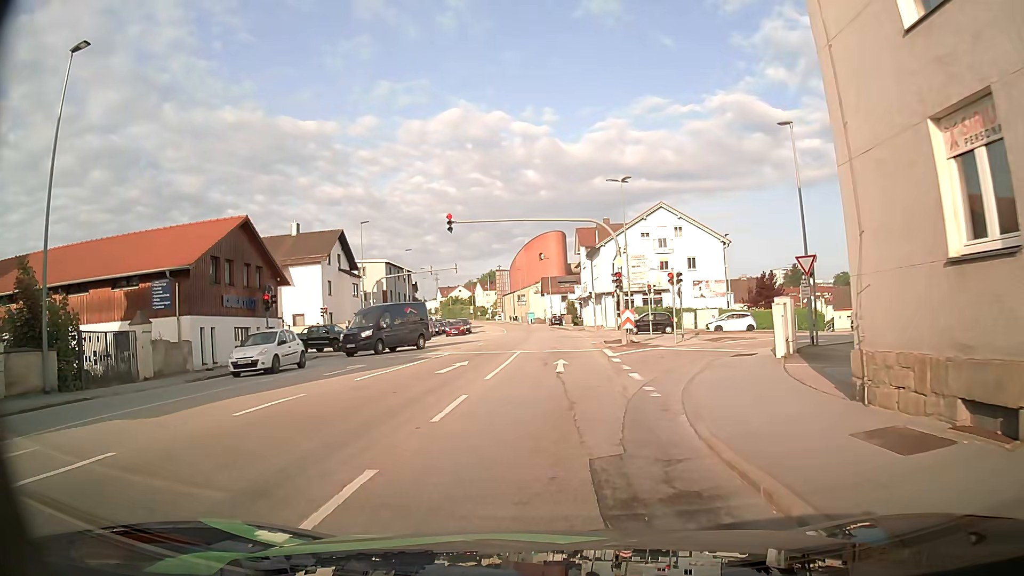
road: tertiary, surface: asphalt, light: Day
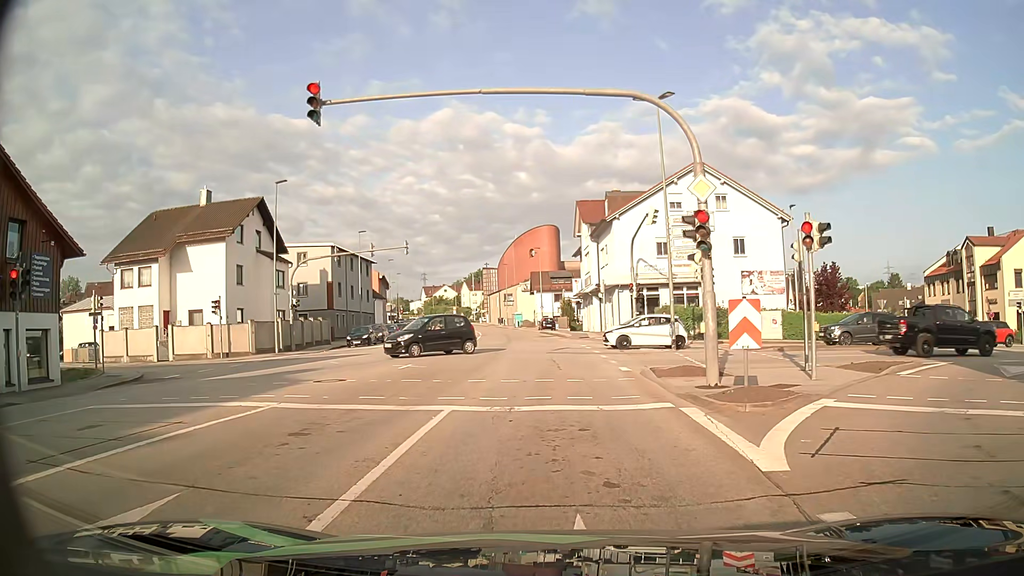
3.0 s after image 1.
(0.0, +17.4) m; +1°
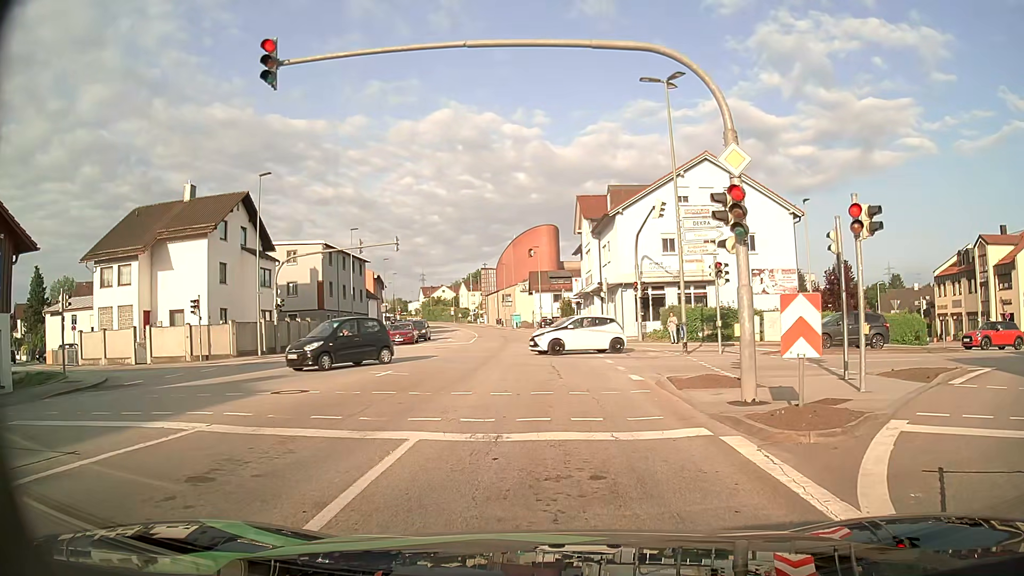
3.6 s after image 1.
(0.0, +2.4) m; 0°
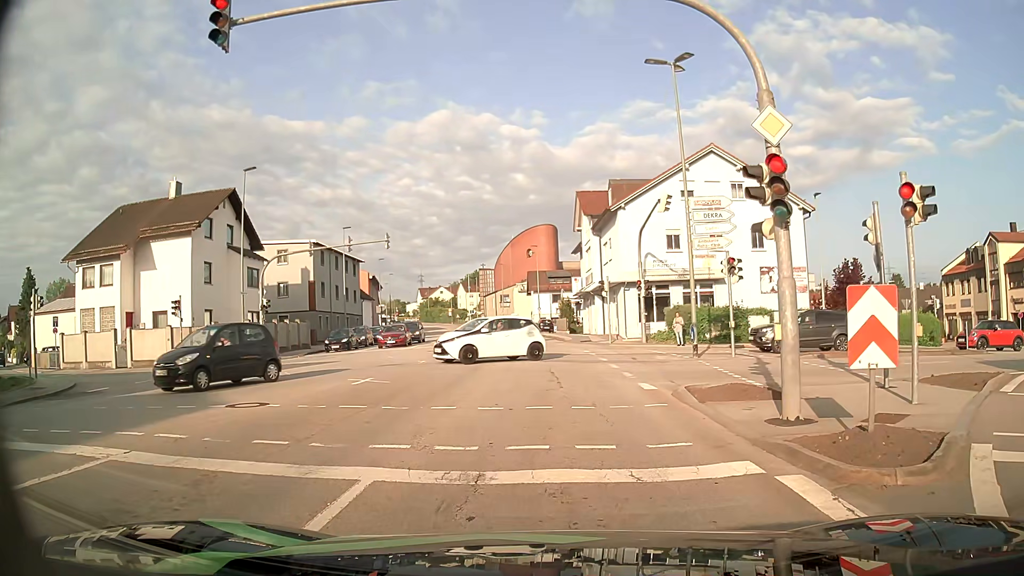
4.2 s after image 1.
(0.0, +1.9) m; 0°
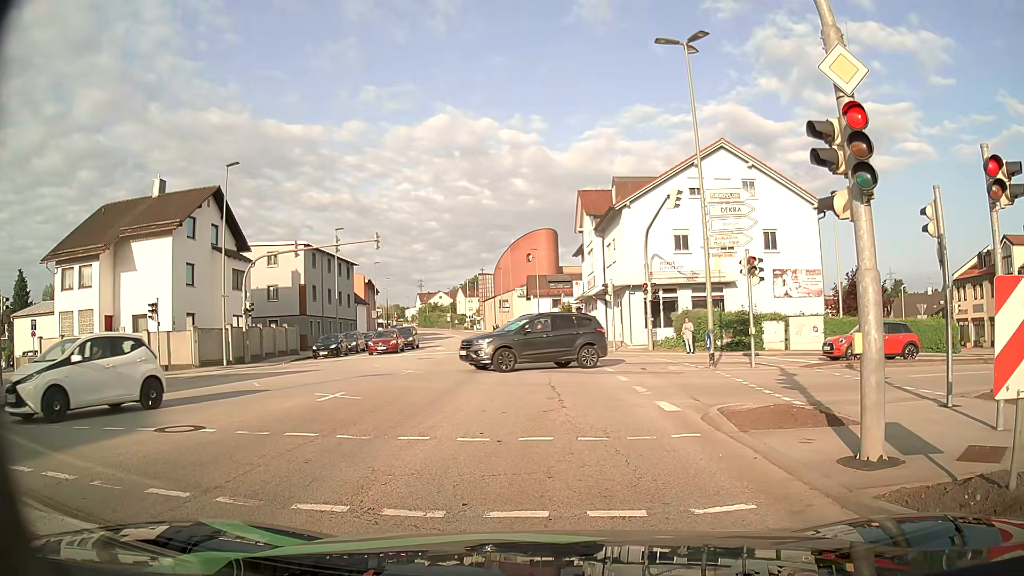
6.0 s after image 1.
(0.0, +2.1) m; -1°
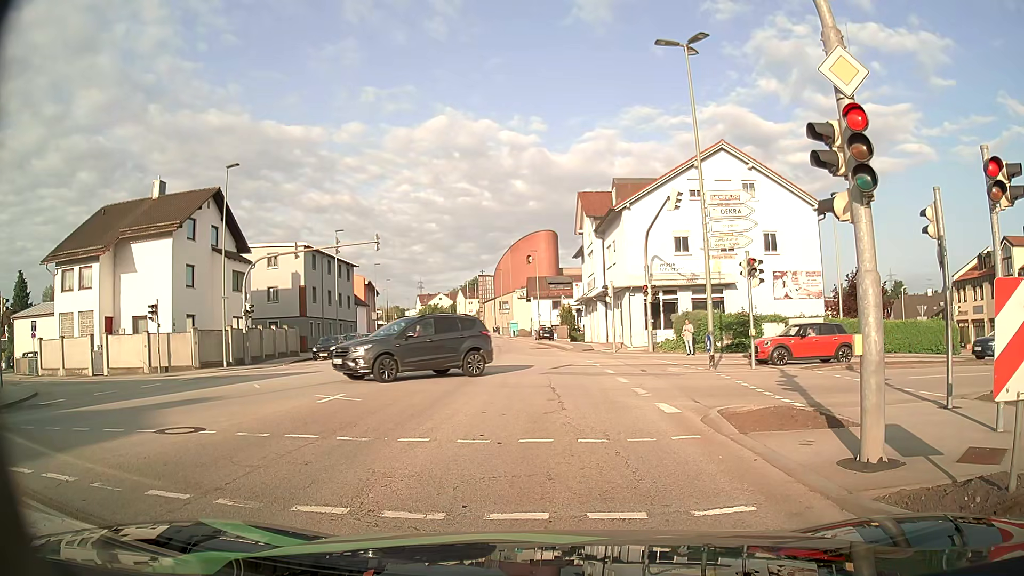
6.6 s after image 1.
(0.0, +0.1) m; 0°
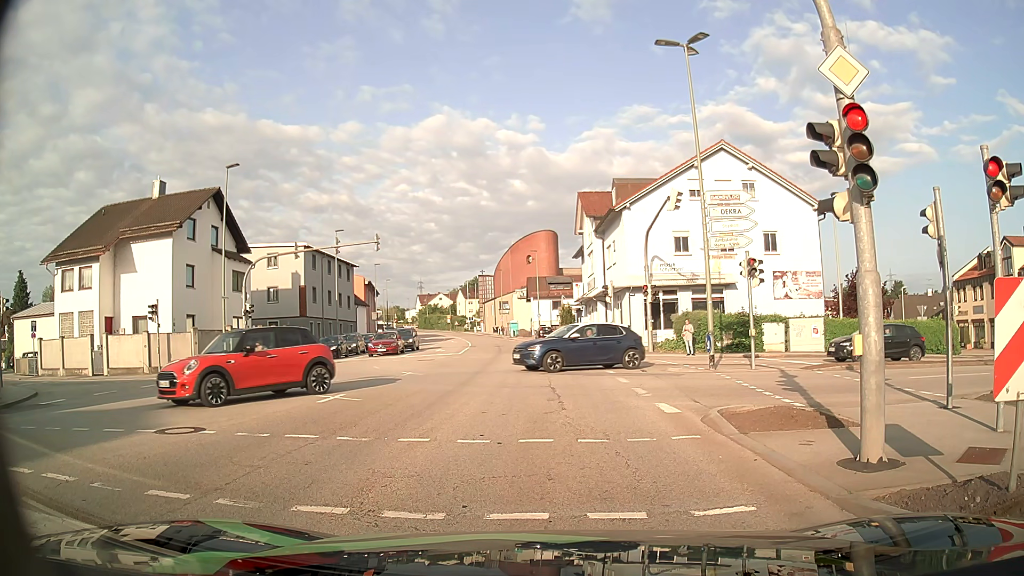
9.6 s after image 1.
(0.0, +0.1) m; 0°
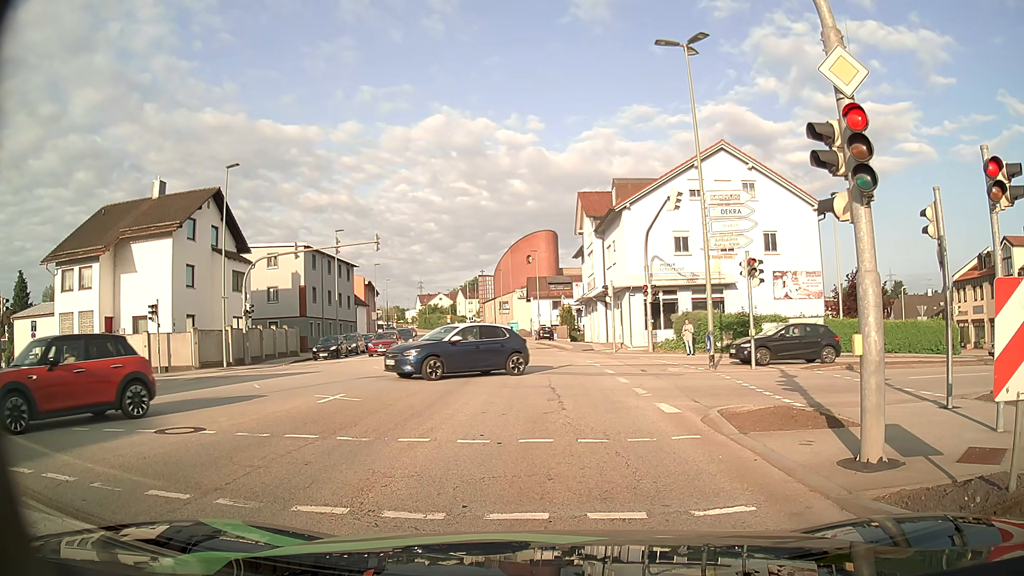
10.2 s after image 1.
(0.0, 0.0) m; 0°
(0, +10) (0, +20) (0, +30) (-1, +40) (-2, +50) (-3, +60) (-4, +70) (-5, +80) (-7, +90) (-8, +99) m
